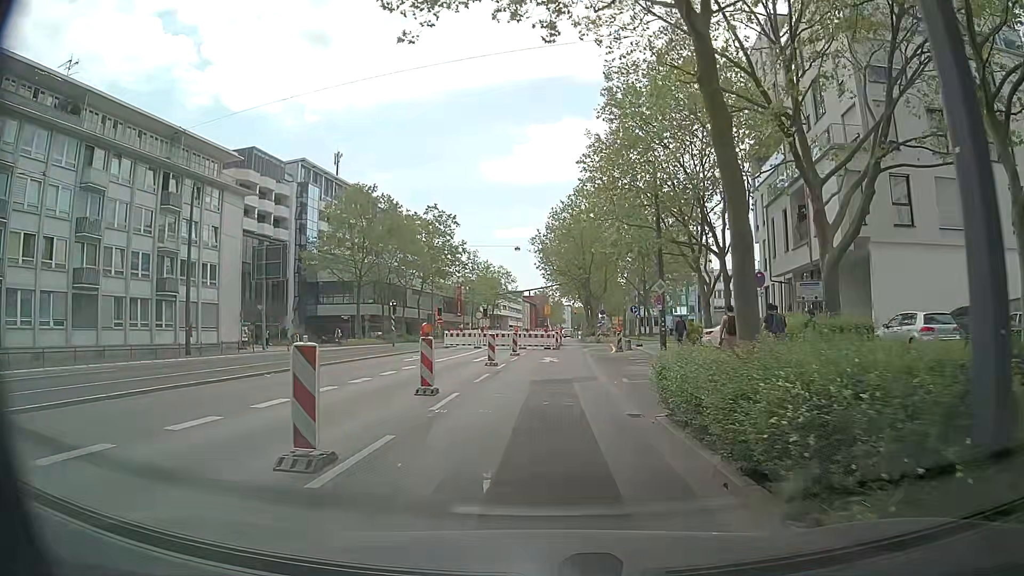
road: primary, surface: asphalt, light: Day
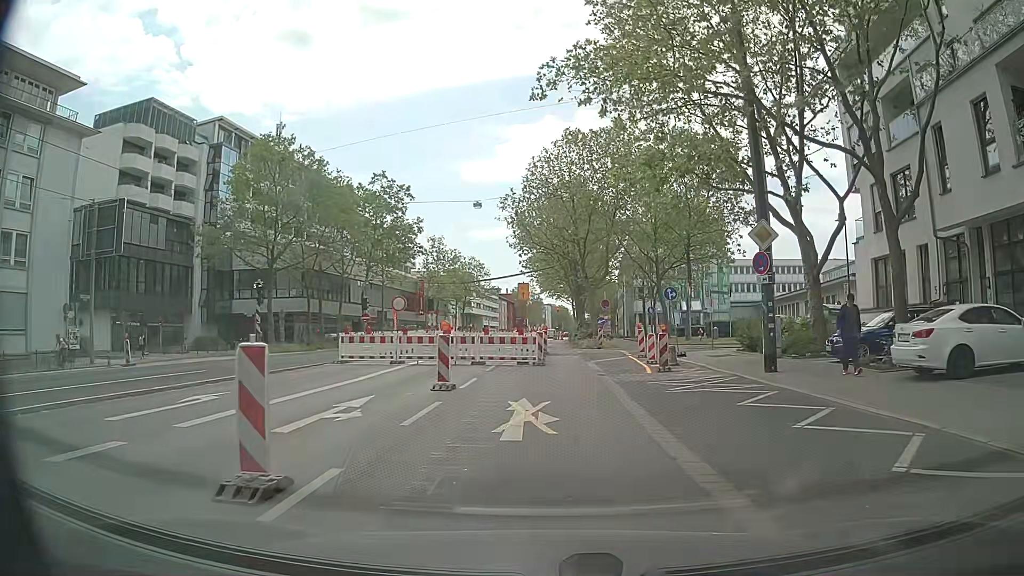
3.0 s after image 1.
(+0.4, +20.2) m; +3°
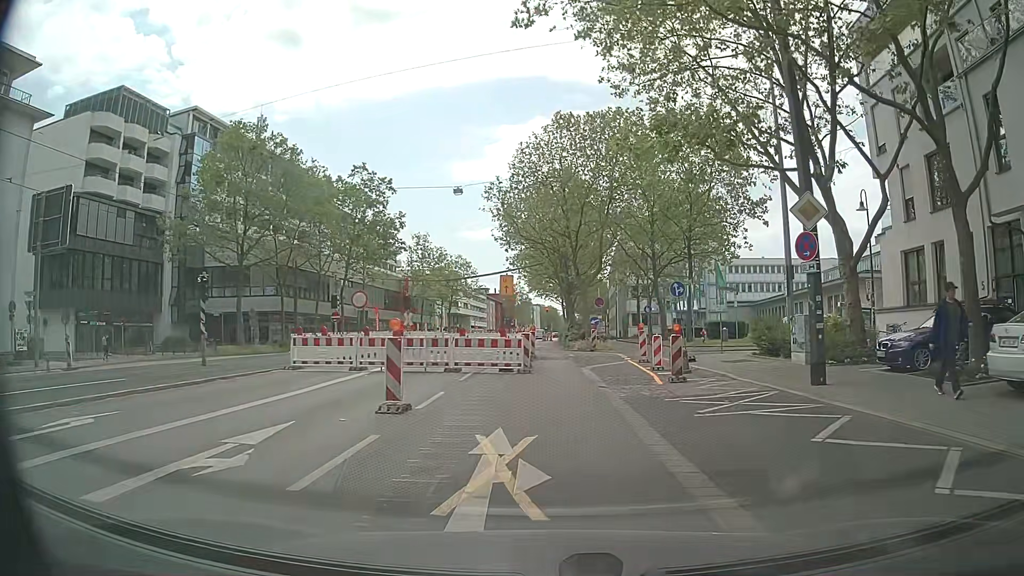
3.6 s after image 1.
(0.0, +3.9) m; 0°
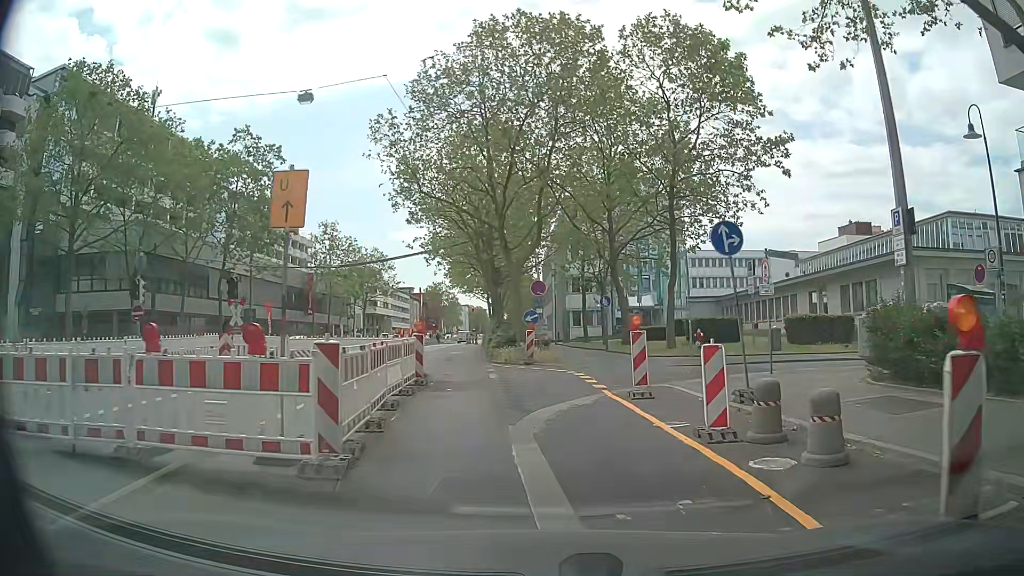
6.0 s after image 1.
(+0.5, +14.2) m; +5°
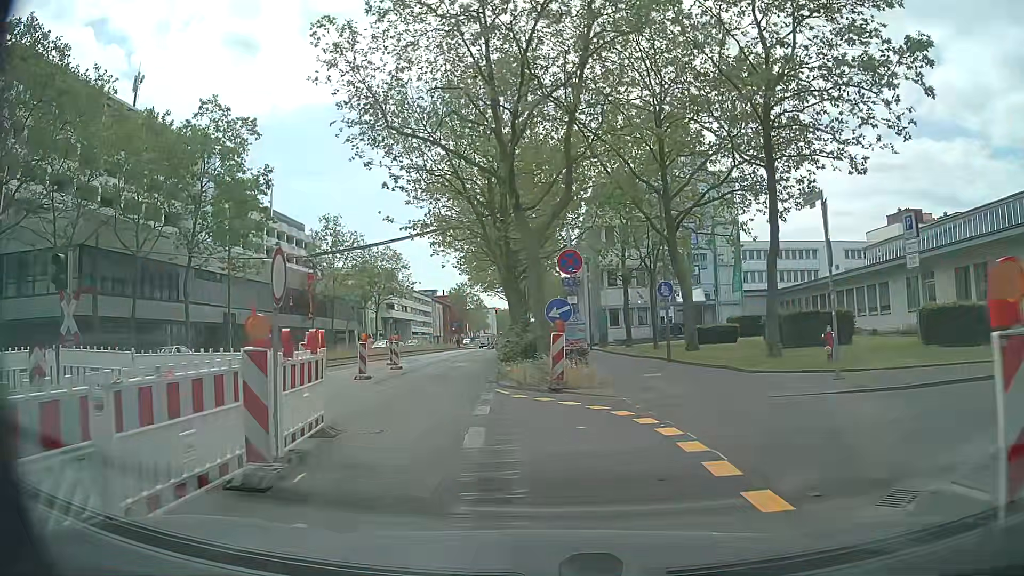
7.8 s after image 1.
(0.0, +10.4) m; 0°
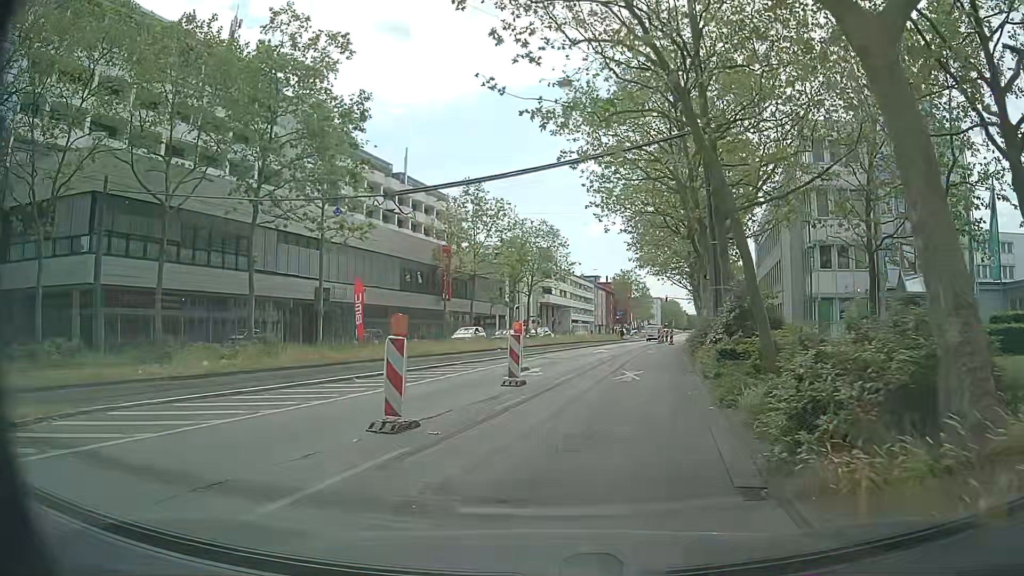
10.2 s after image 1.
(-1.8, +13.5) m; -15°
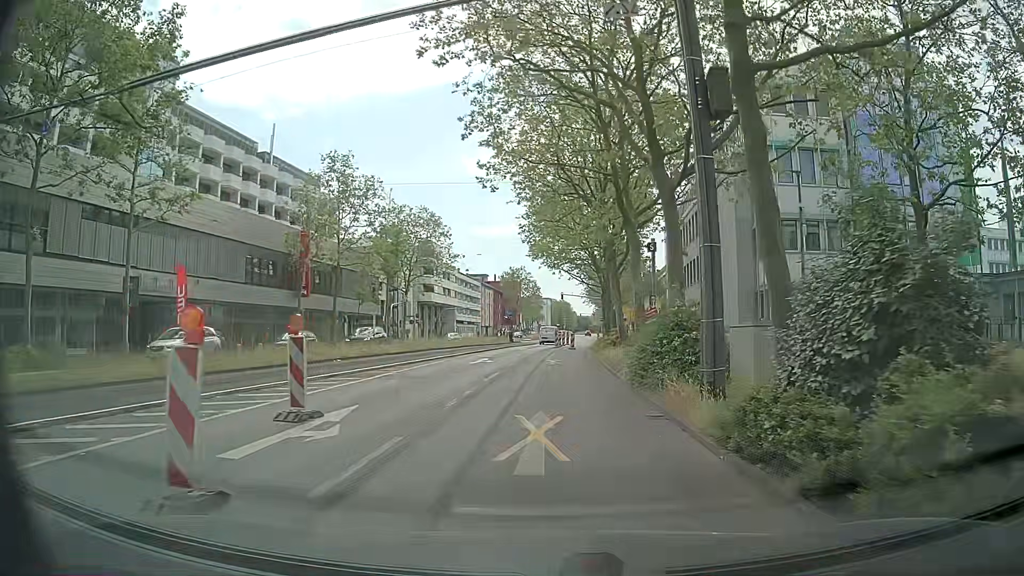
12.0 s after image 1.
(+0.9, +11.2) m; +8°
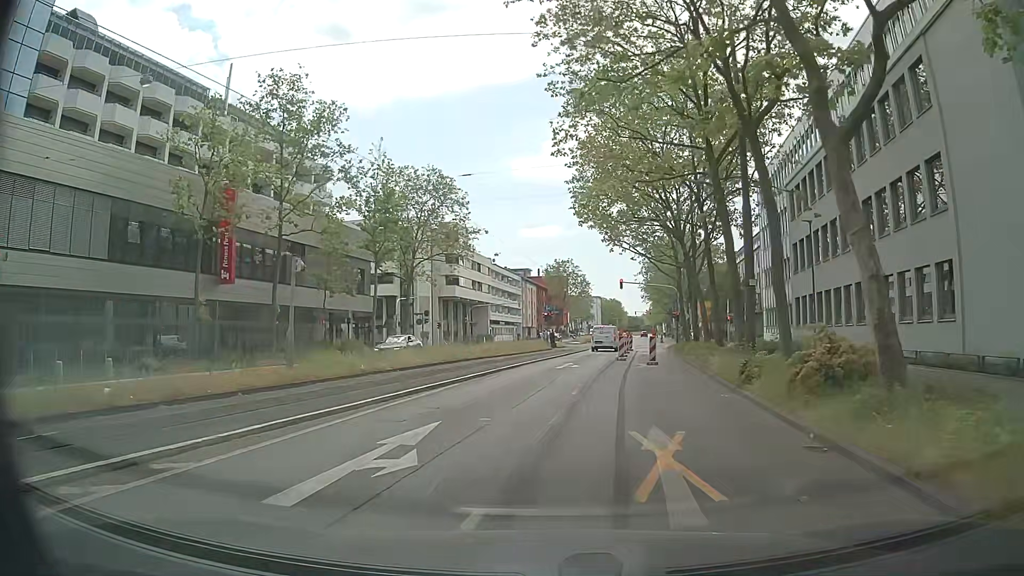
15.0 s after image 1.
(+0.4, +21.8) m; -2°
